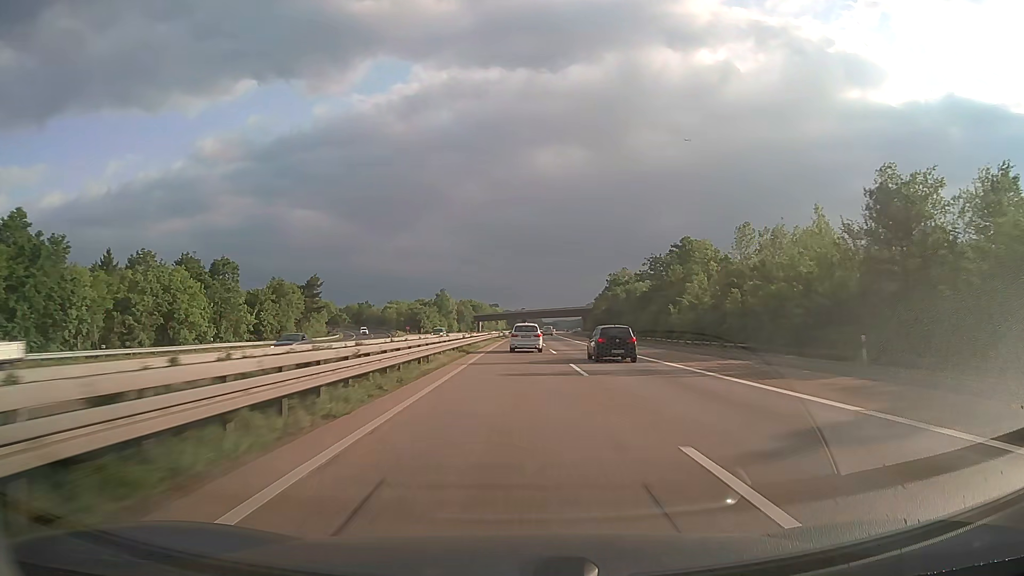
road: motorway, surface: asphalt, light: Day
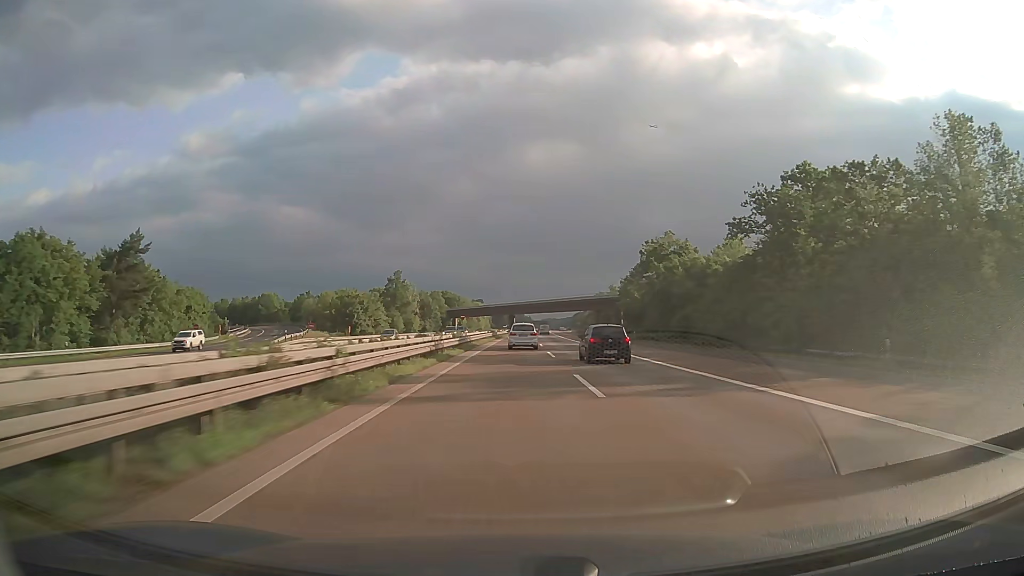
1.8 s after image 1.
(+0.5, +58.3) m; +1°
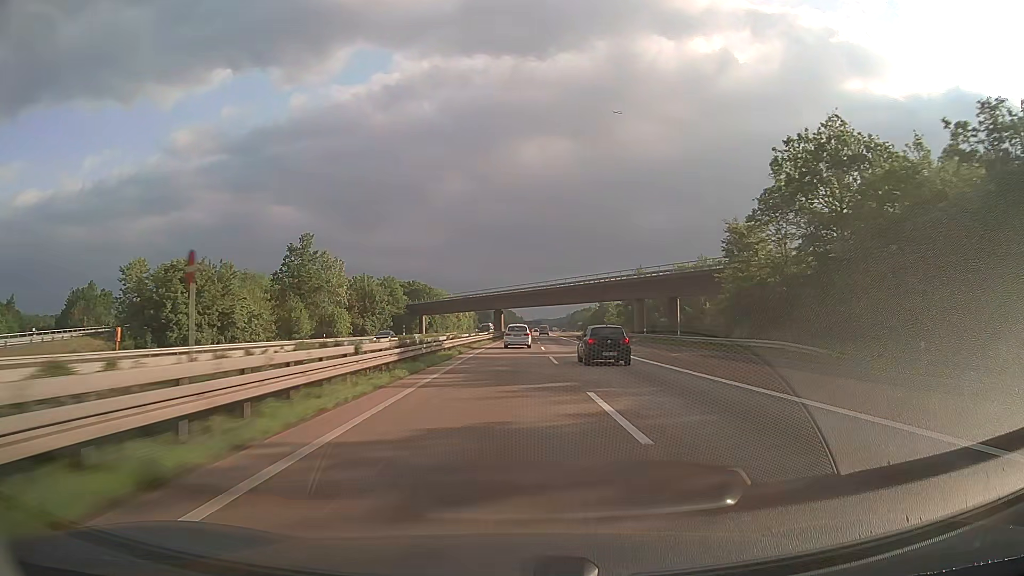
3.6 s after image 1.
(+0.4, +58.4) m; +1°
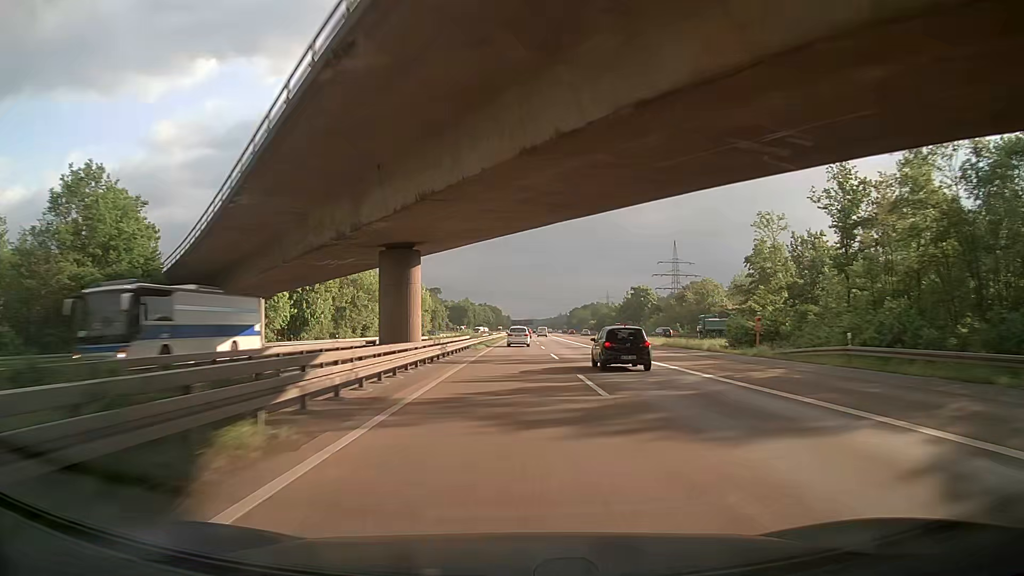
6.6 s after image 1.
(+0.8, +99.1) m; +1°
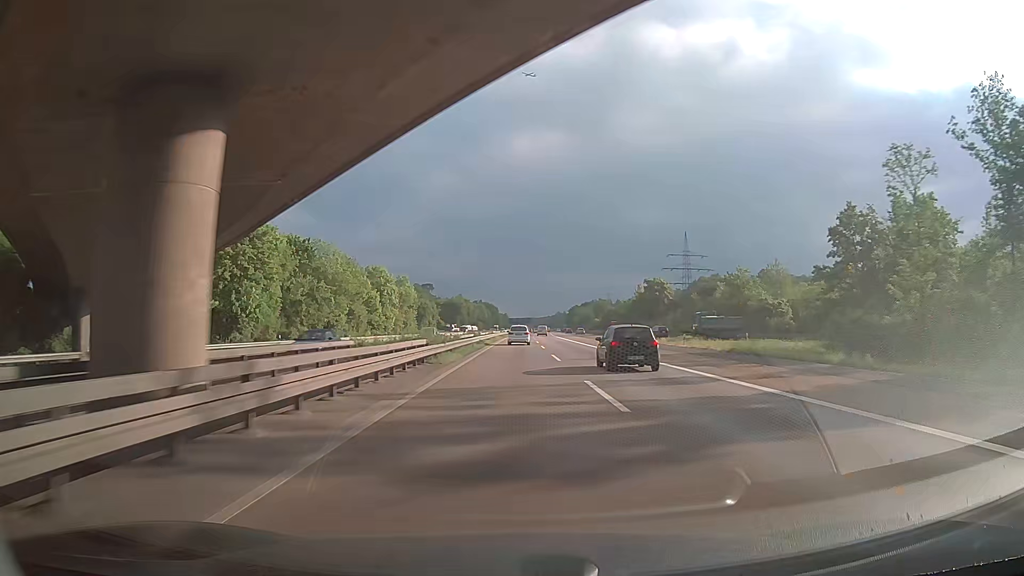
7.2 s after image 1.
(0.0, +20.4) m; 0°
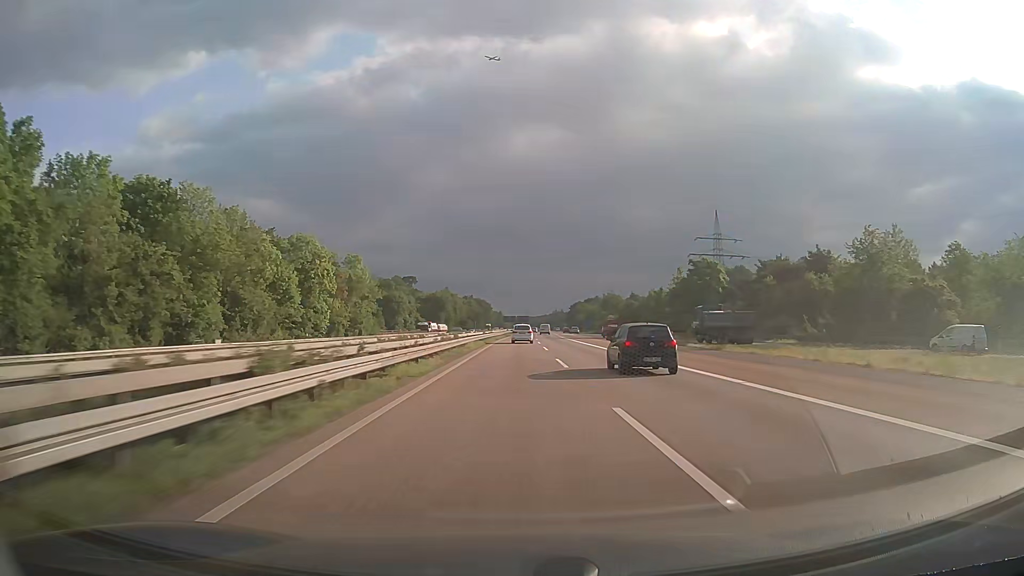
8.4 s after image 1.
(+0.6, +41.1) m; 0°
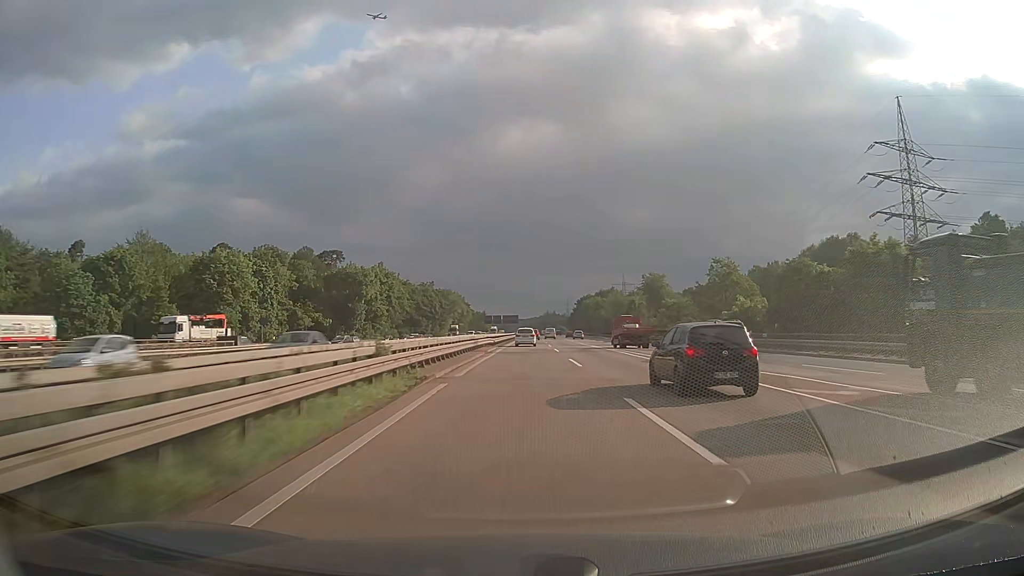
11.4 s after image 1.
(+1.4, +103.9) m; +1°
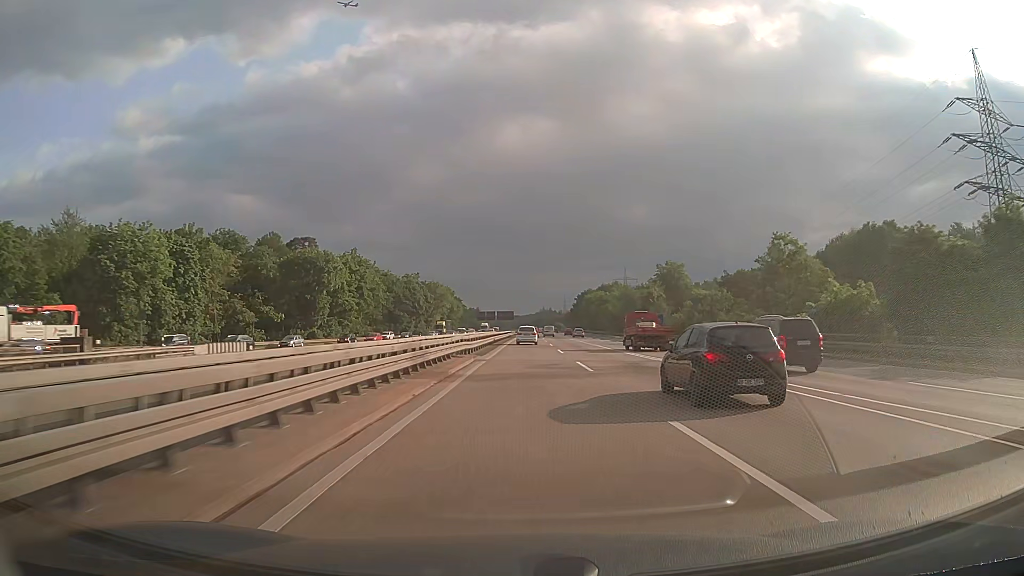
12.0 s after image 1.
(0.0, +20.9) m; 0°
(0, +10) (0, +20) (0, +30) (0, +40) (0, +50) (+1, +60) (+1, +70) (+1, +80) (+1, +90) (+2, +100) m
